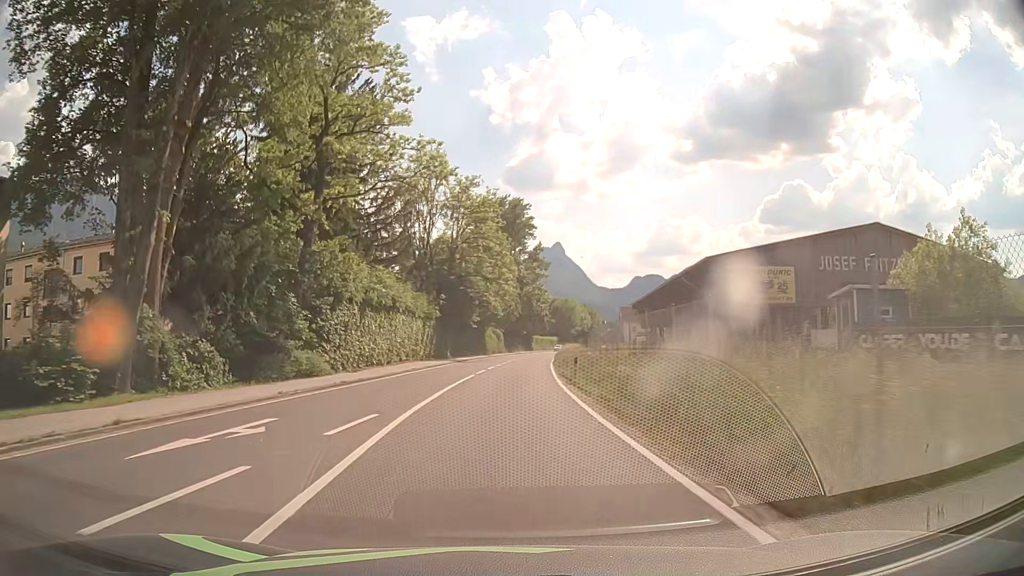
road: primary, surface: asphalt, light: Day
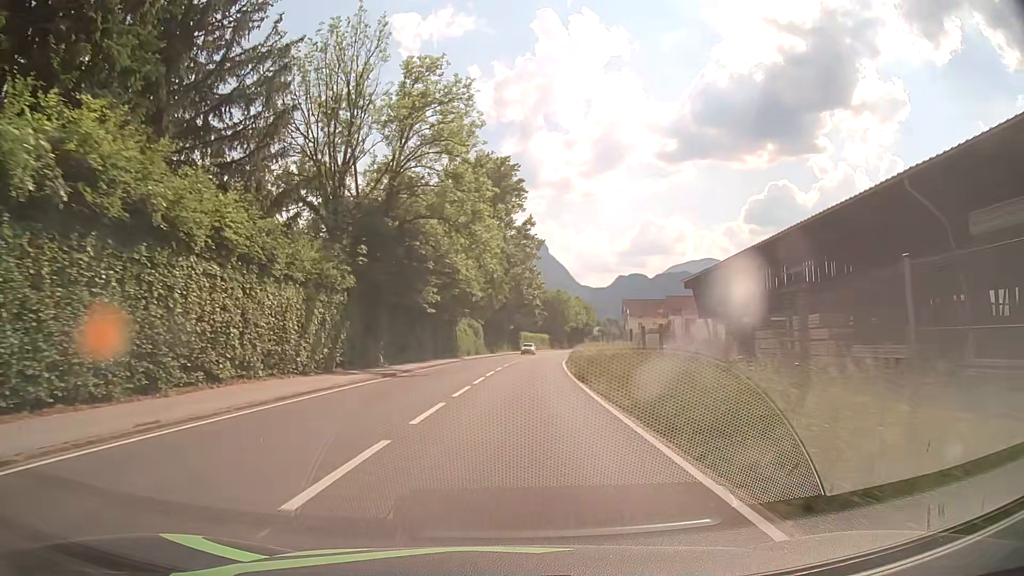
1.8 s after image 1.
(+0.3, +27.4) m; +1°
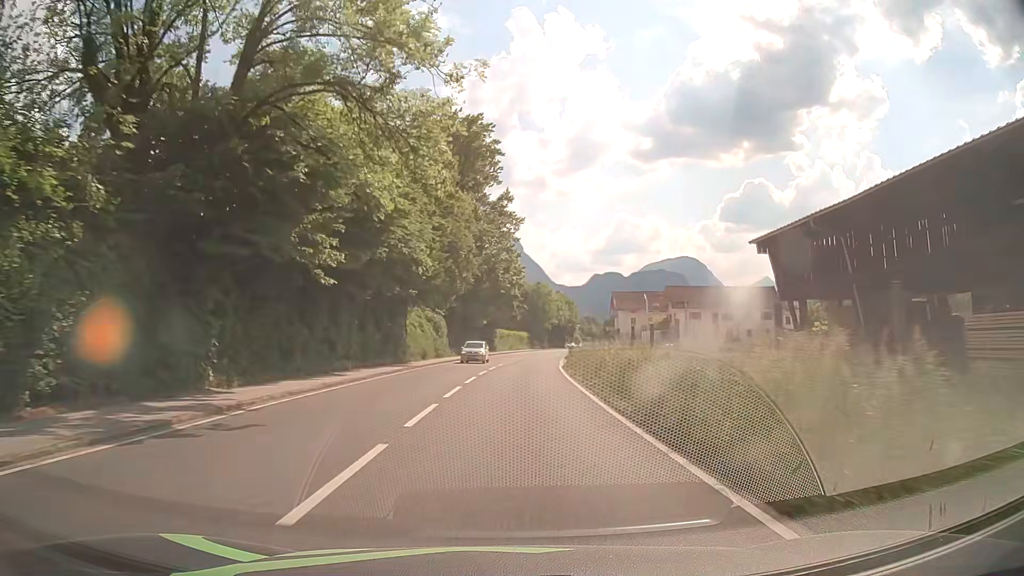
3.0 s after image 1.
(+0.4, +18.3) m; +2°
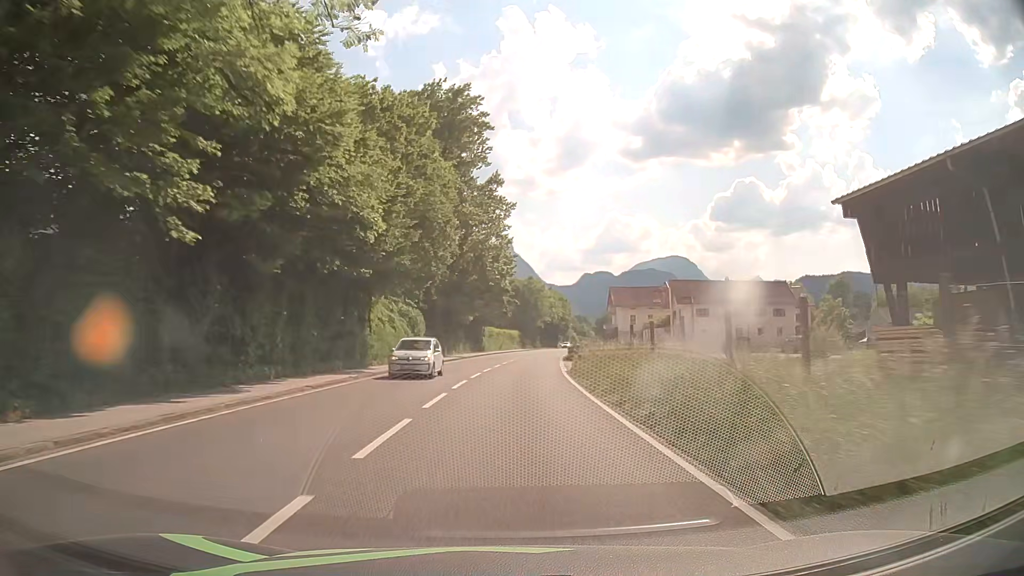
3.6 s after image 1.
(+0.1, +9.2) m; +1°
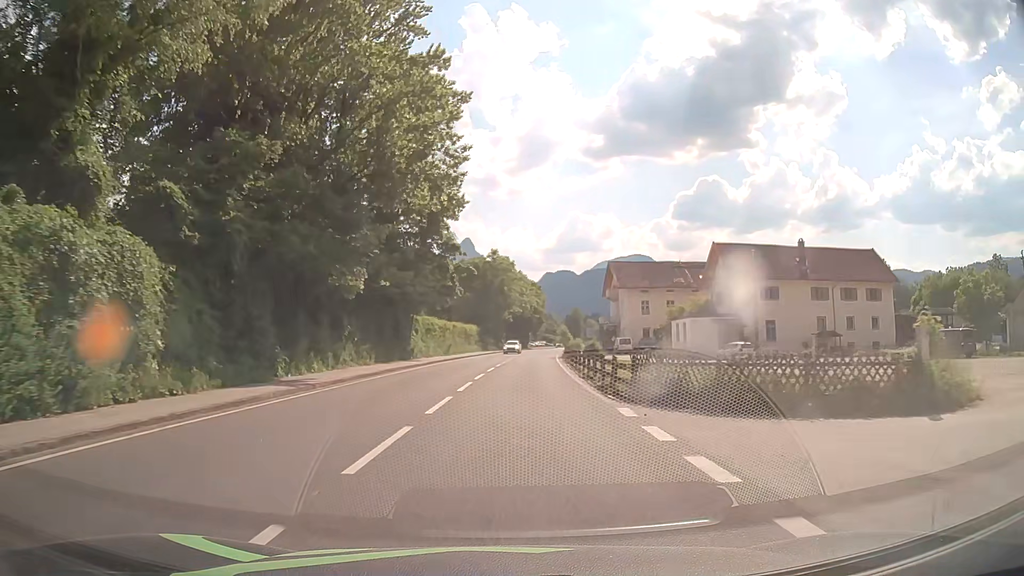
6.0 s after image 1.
(+1.0, +36.7) m; +3°
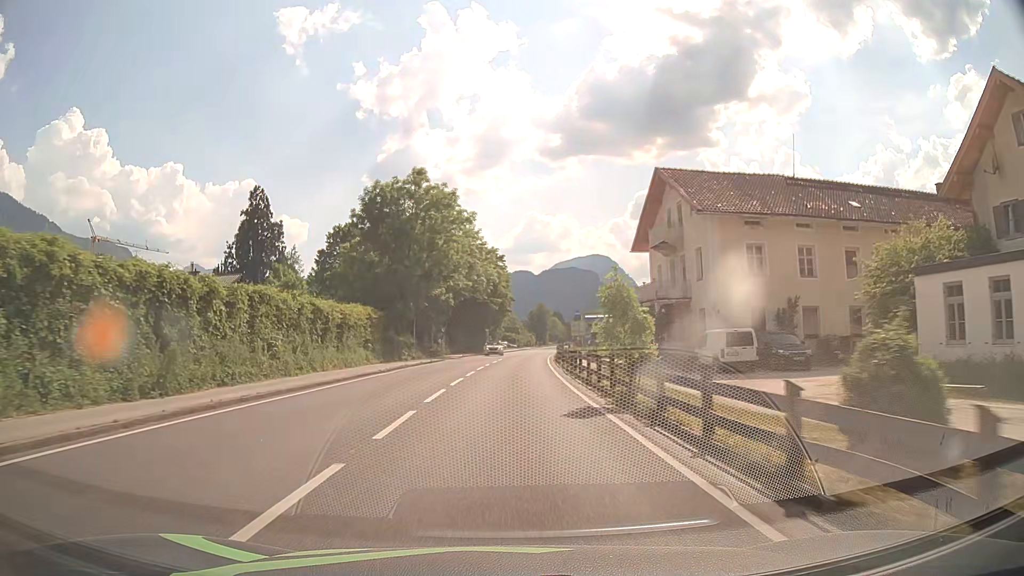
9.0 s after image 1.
(+1.7, +45.8) m; +4°
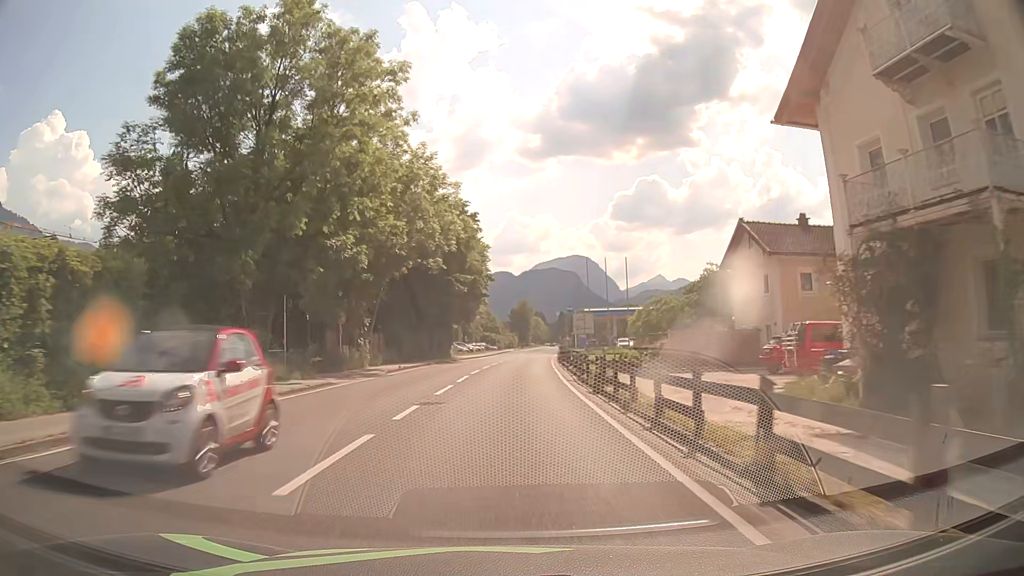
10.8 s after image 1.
(+0.3, +27.5) m; +1°
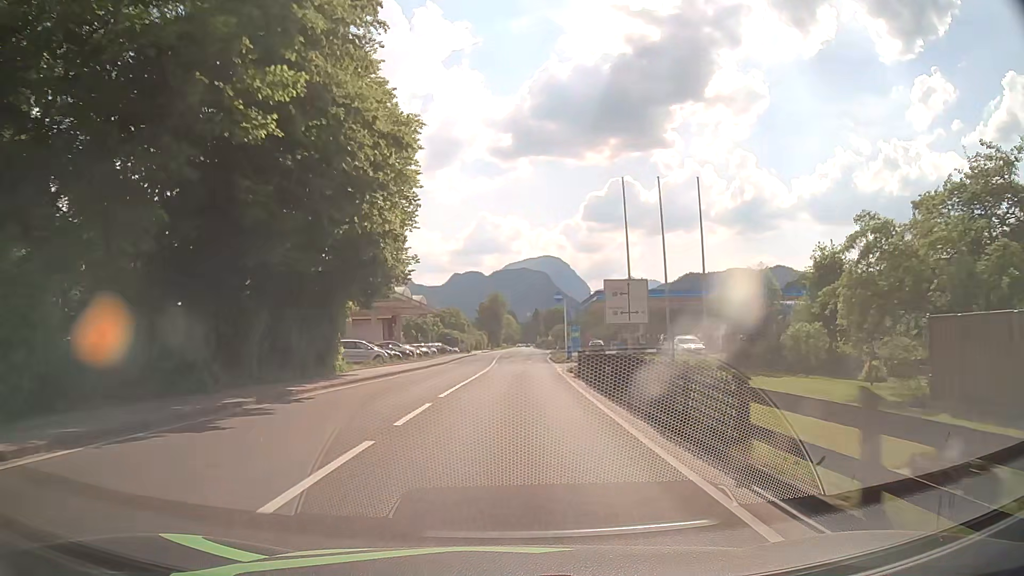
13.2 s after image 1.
(+0.9, +36.6) m; +3°
(0, +10) (0, +20) (+1, +30) (+1, +40) (+2, +50) (+2, +60) (+3, +70) (+3, +80) (+4, +90) (+4, +100) m
